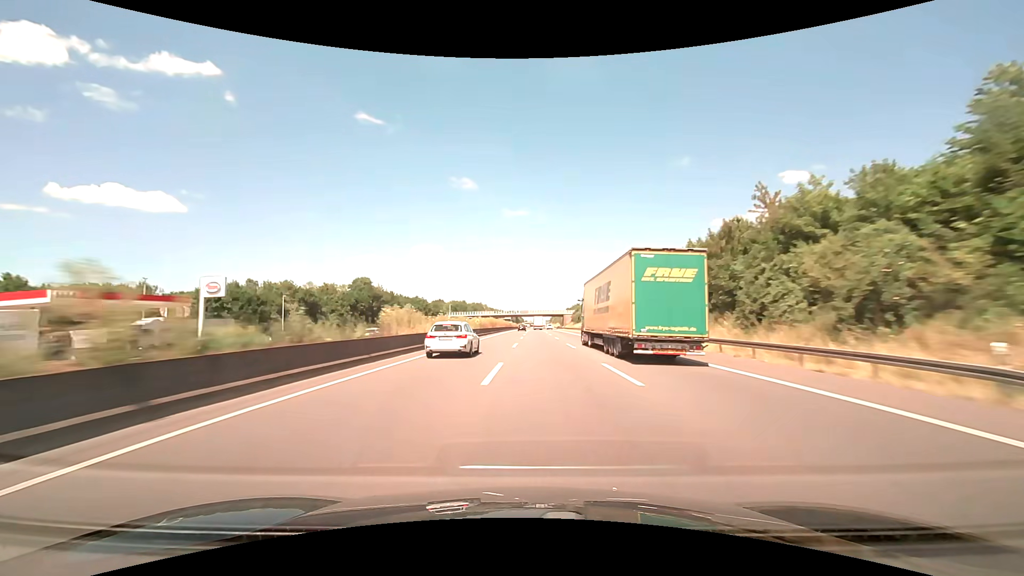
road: motorway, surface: asphalt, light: Day
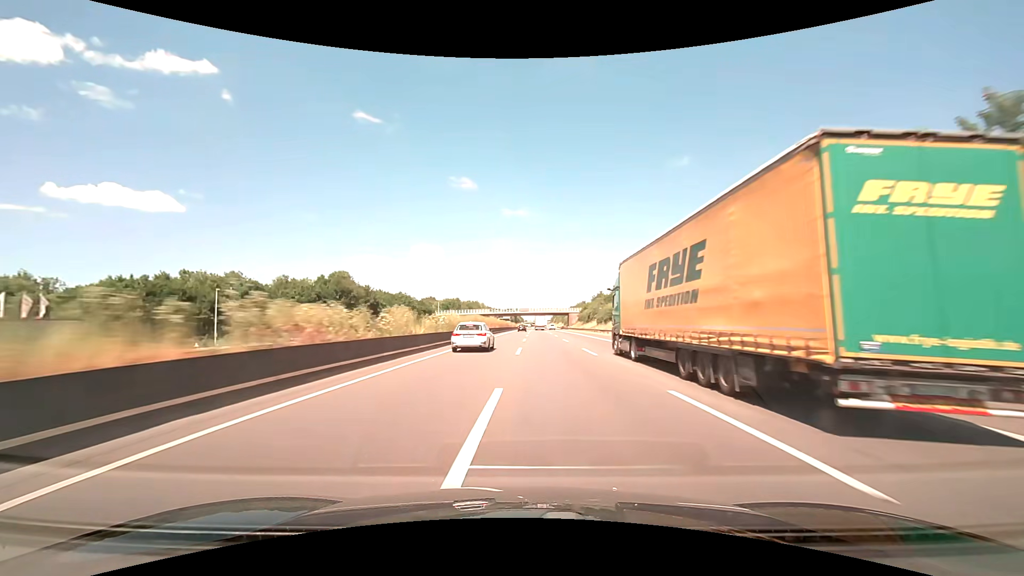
(0.0, +24.8) m; 0°
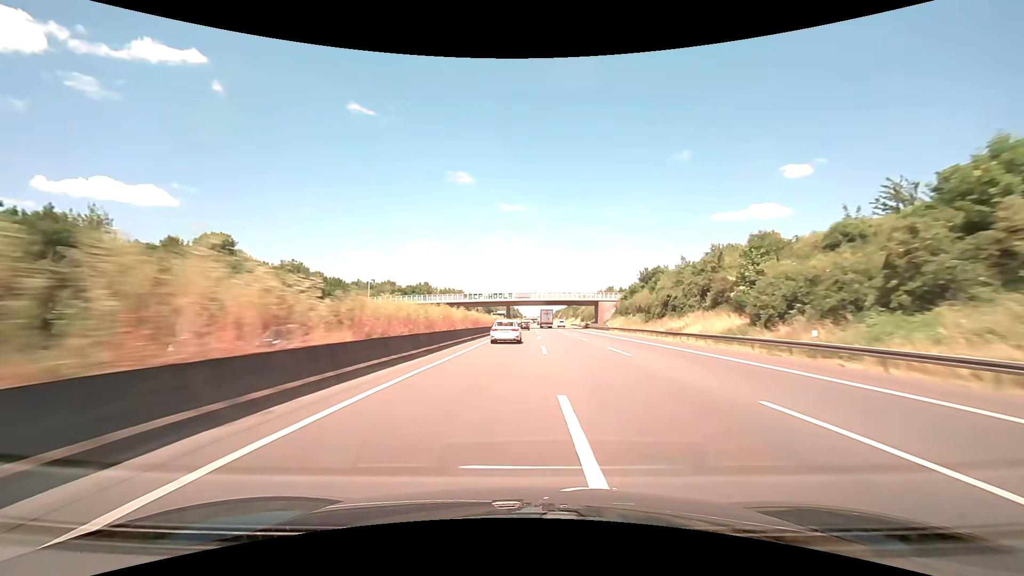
(+0.2, +72.7) m; 0°
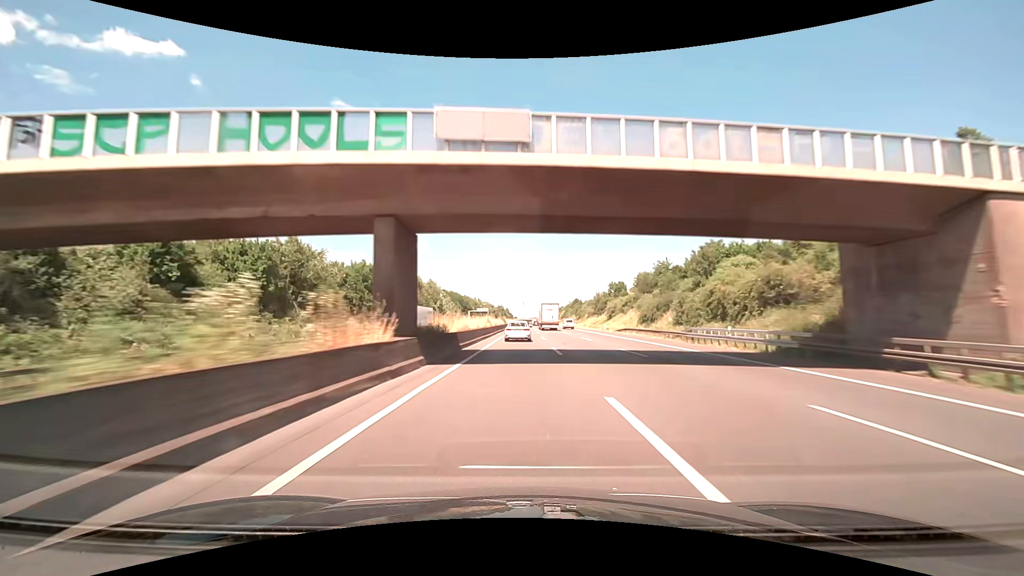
(+0.9, +89.3) m; +1°
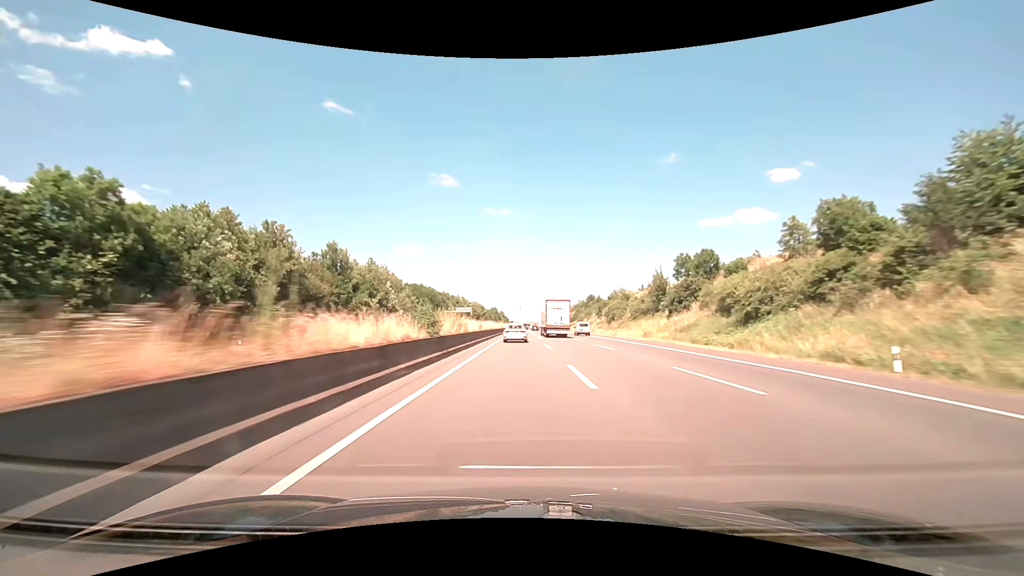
(+0.4, +63.9) m; 0°
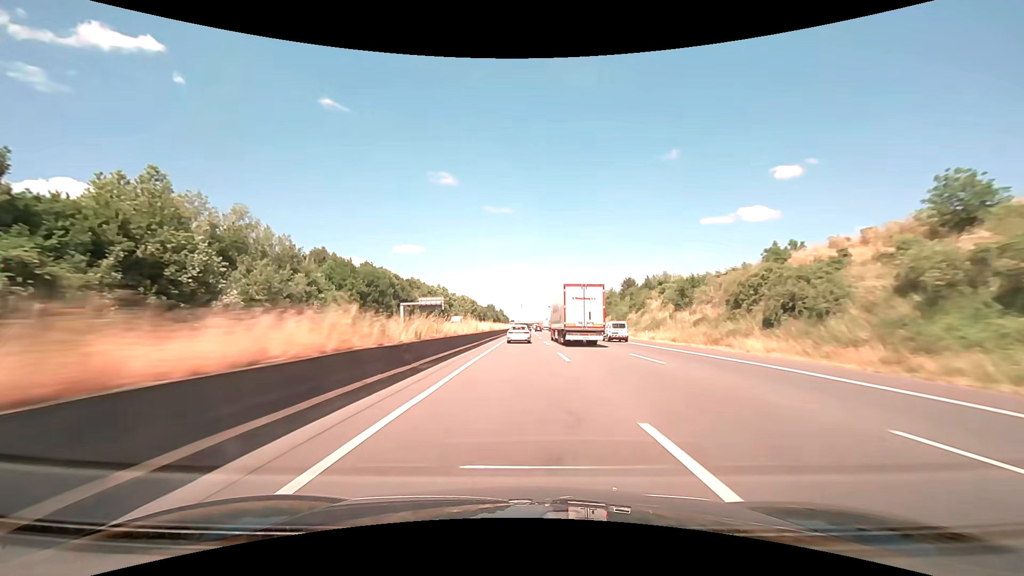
(-0.1, +63.7) m; 0°
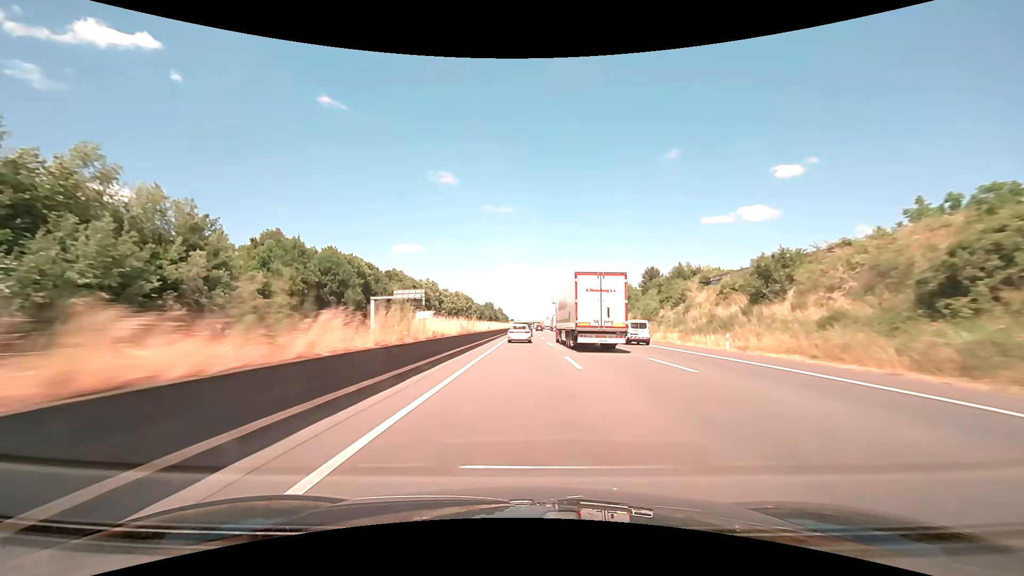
(0.0, +21.2) m; 0°
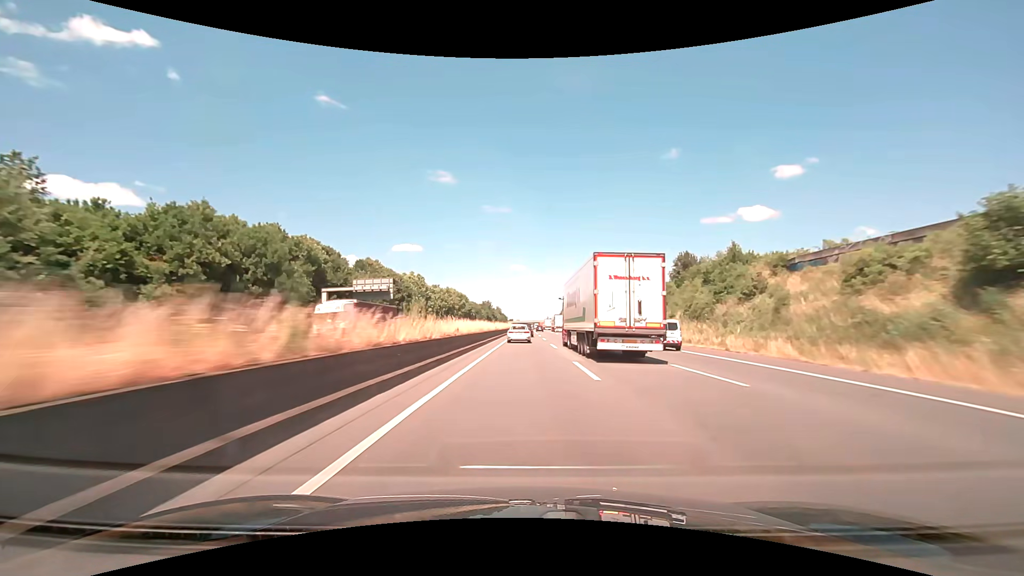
(0.0, +21.1) m; 0°
(0, +10) (0, +20) (0, +30) (0, +40) (0, +50) (0, +60) (0, +70) (0, +80) (0, +90) (0, +100) m
